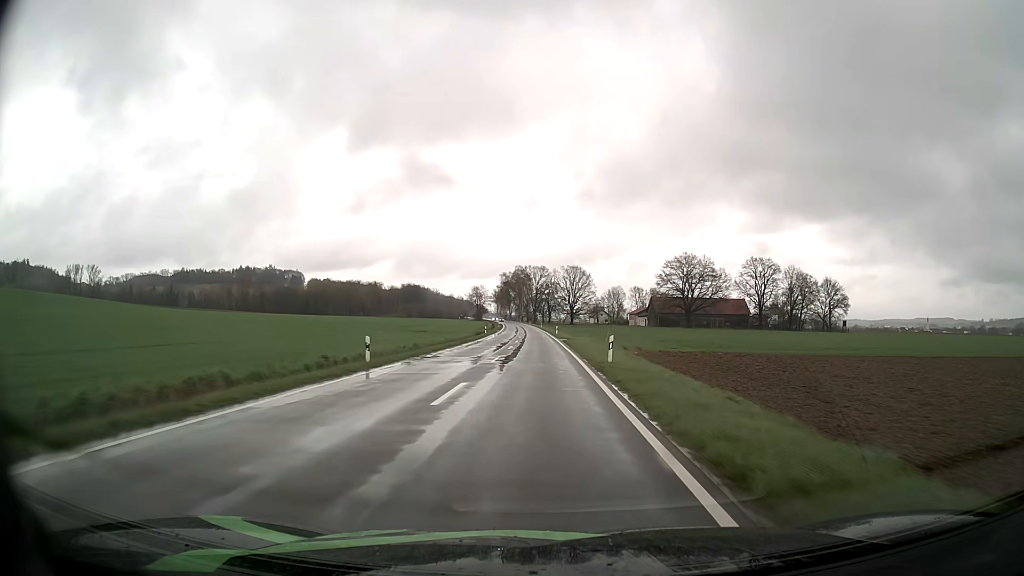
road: tertiary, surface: asphalt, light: Day
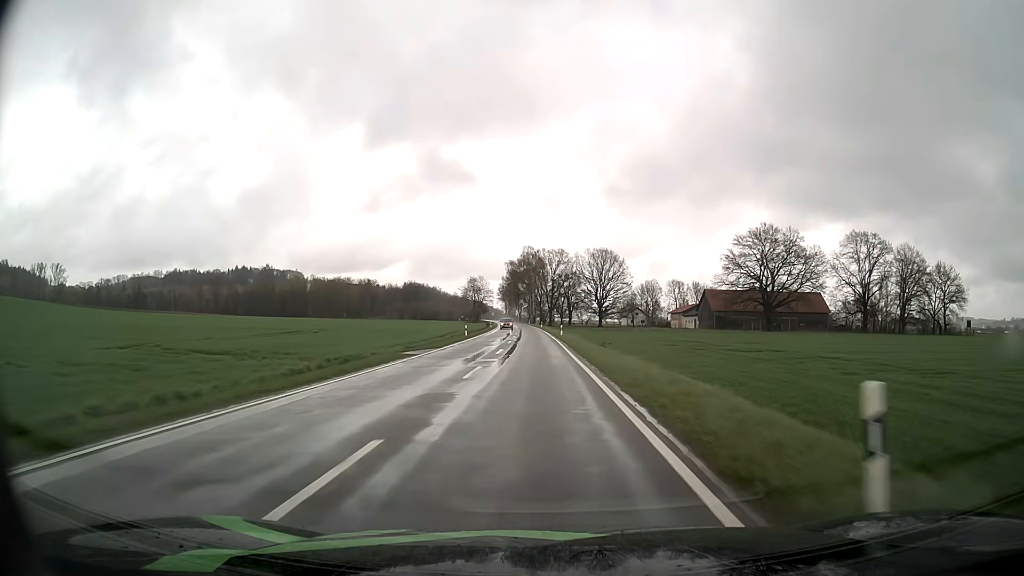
(-1.0, +70.2) m; -1°
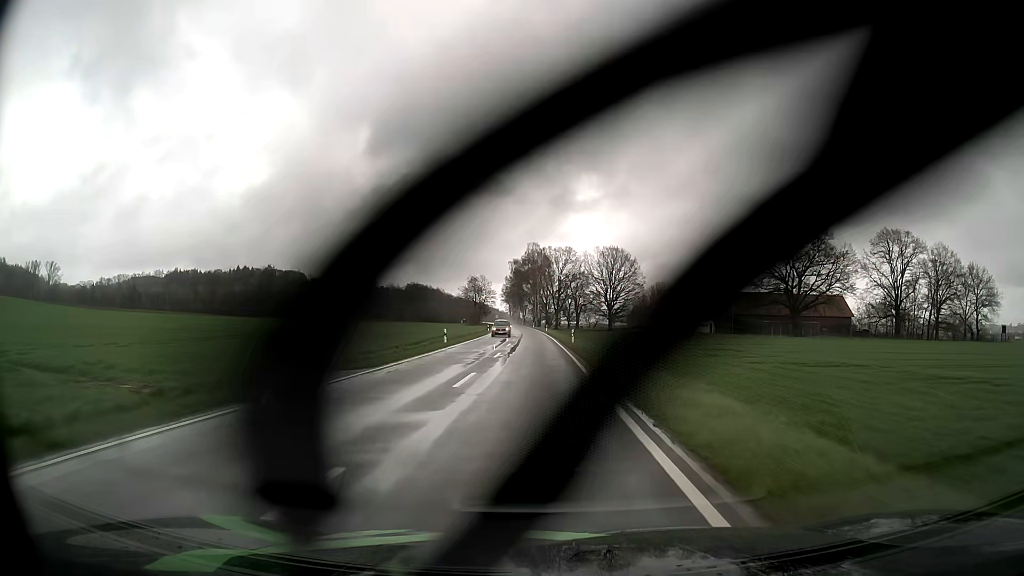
(-0.1, +14.1) m; -1°
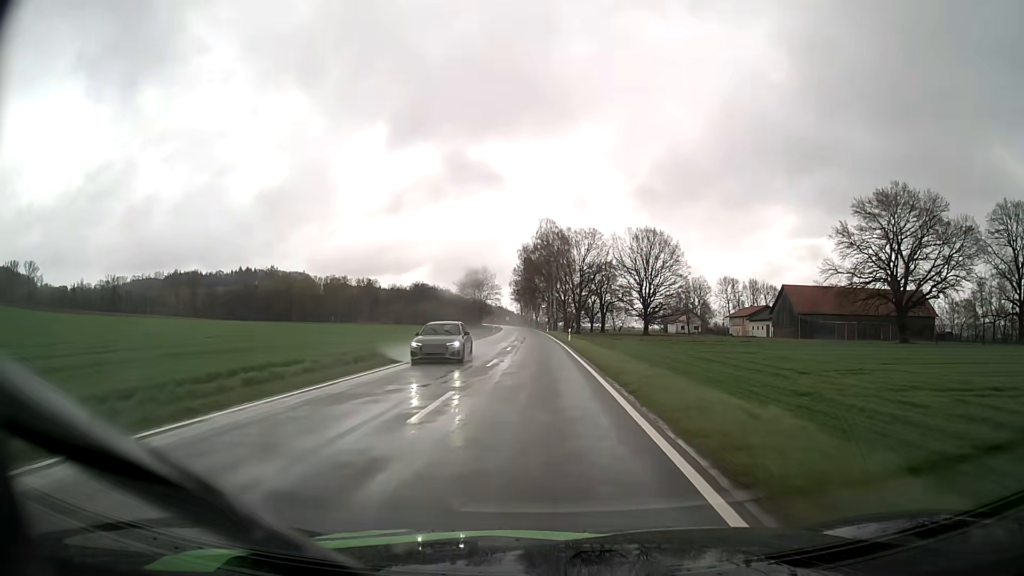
(-0.5, +42.6) m; -1°
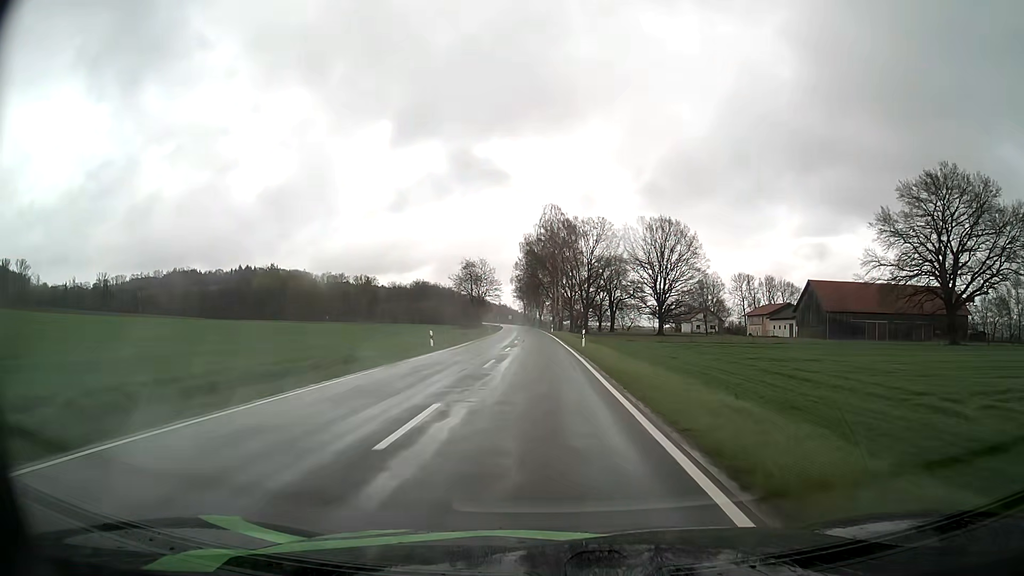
(0.0, +14.3) m; 0°
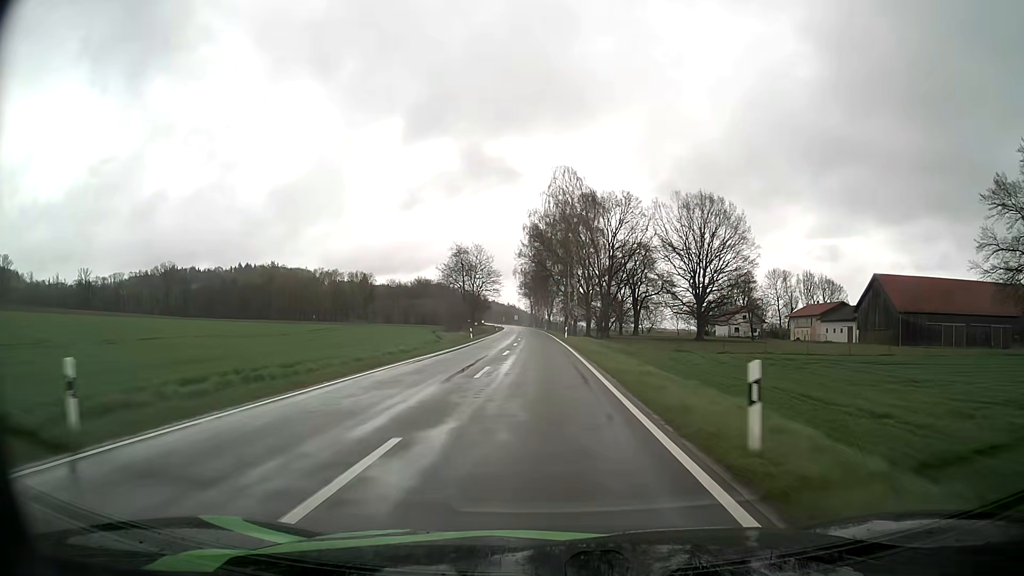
(-0.2, +28.6) m; -1°
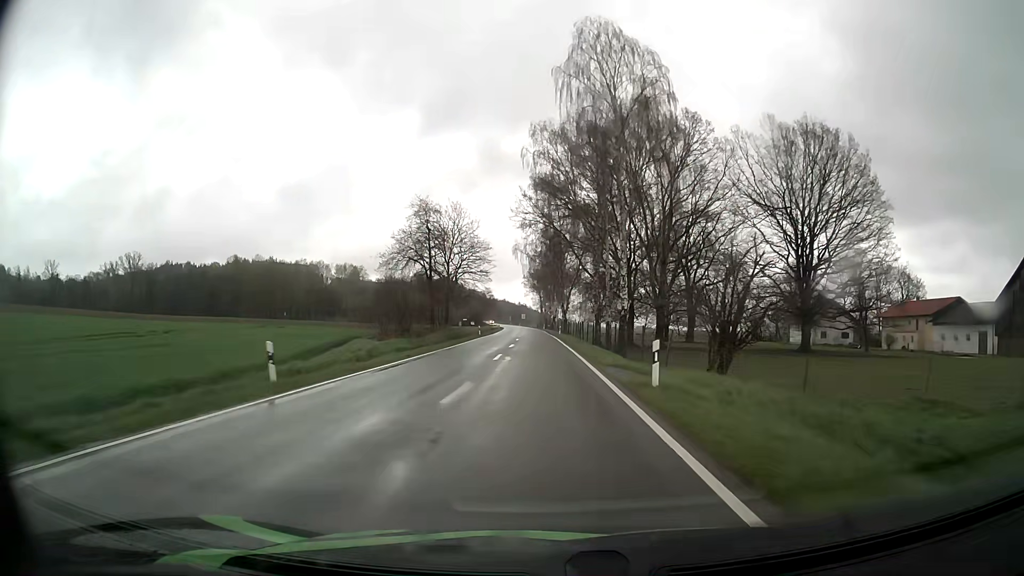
(-0.4, +42.8) m; -1°
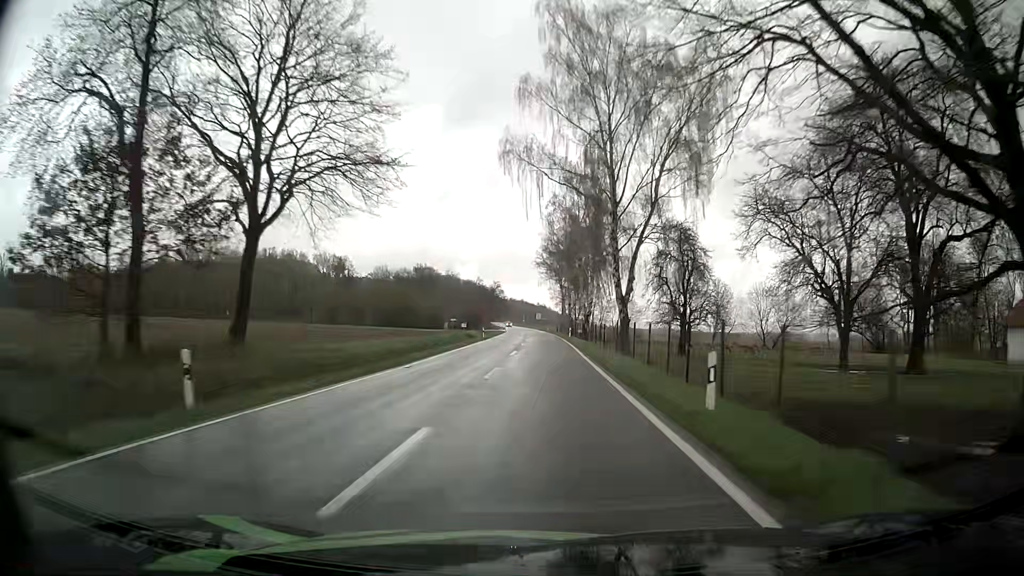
(-0.8, +56.7) m; -1°
(0, +10) (0, +20) (0, +30) (0, +40) (0, +50) (-1, +60) (-1, +70) (-1, +80) (-1, +90) (-2, +100) m
